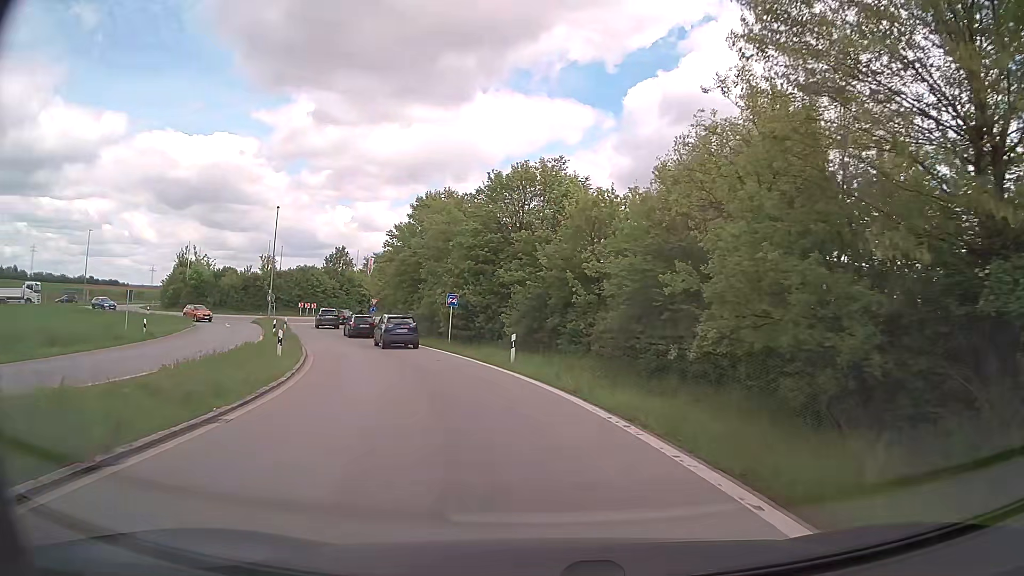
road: trunk_link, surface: asphalt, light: Day
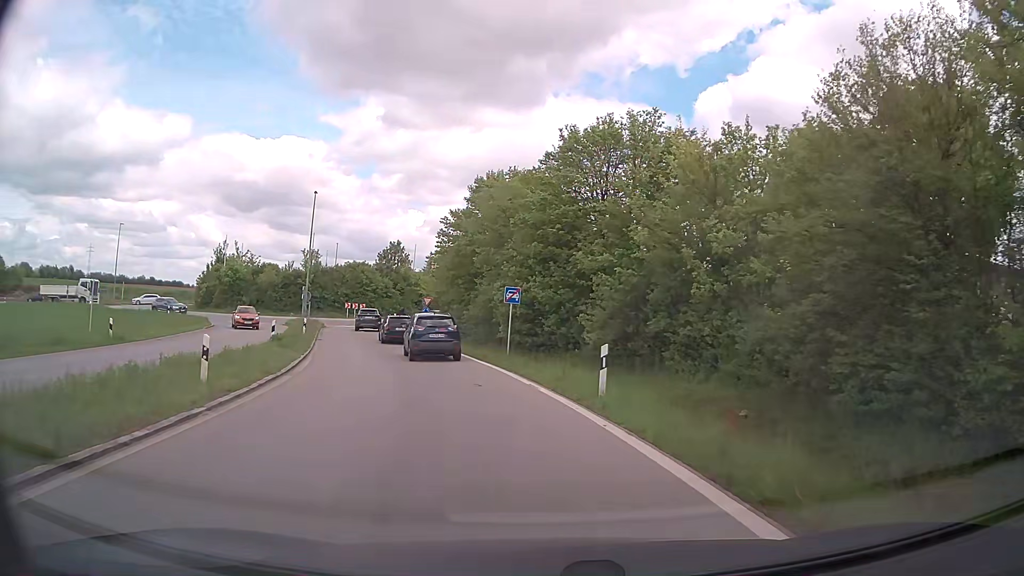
(-0.4, +8.9) m; -6°
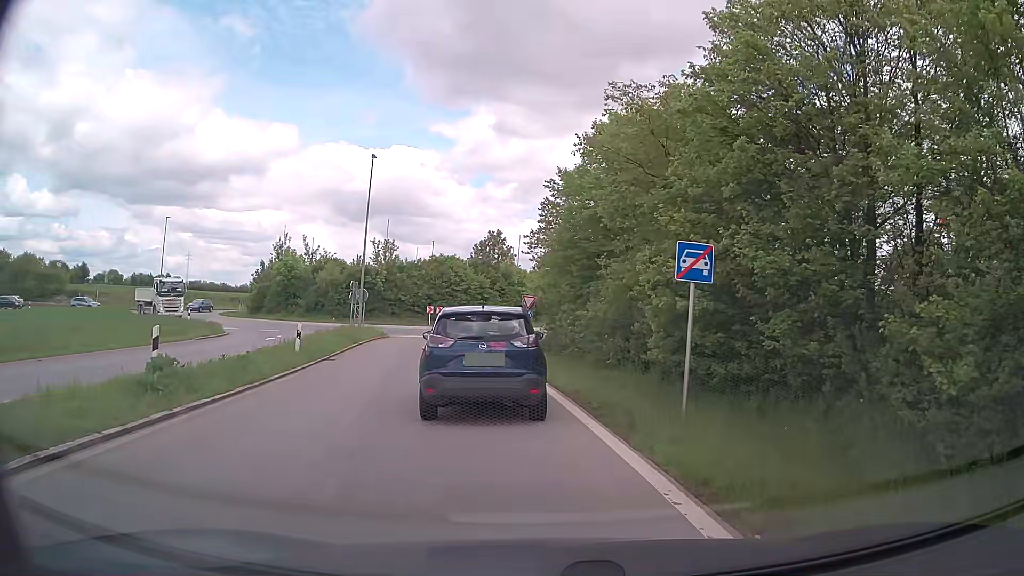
(-1.2, +14.6) m; -9°
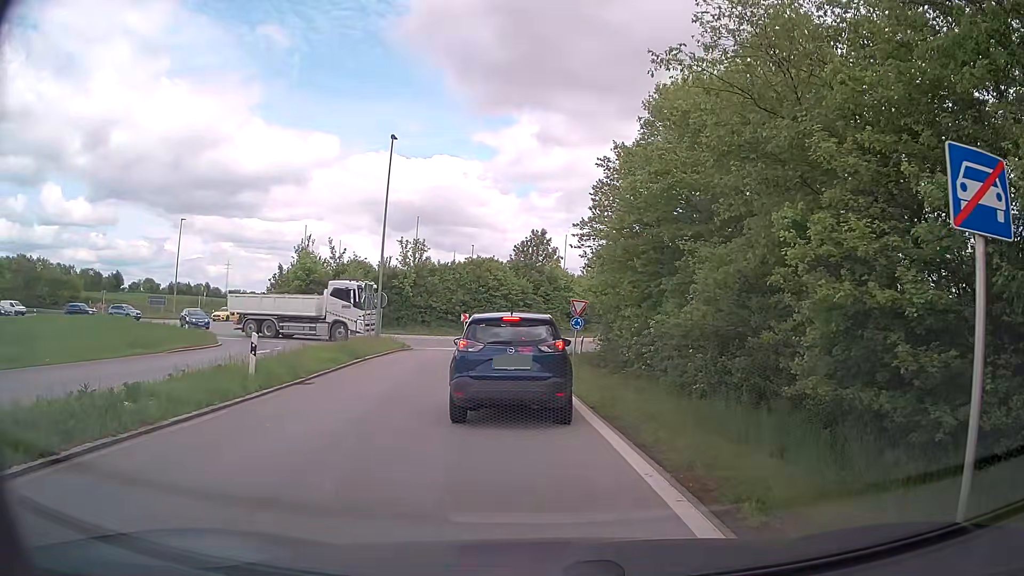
(-0.3, +6.3) m; -4°
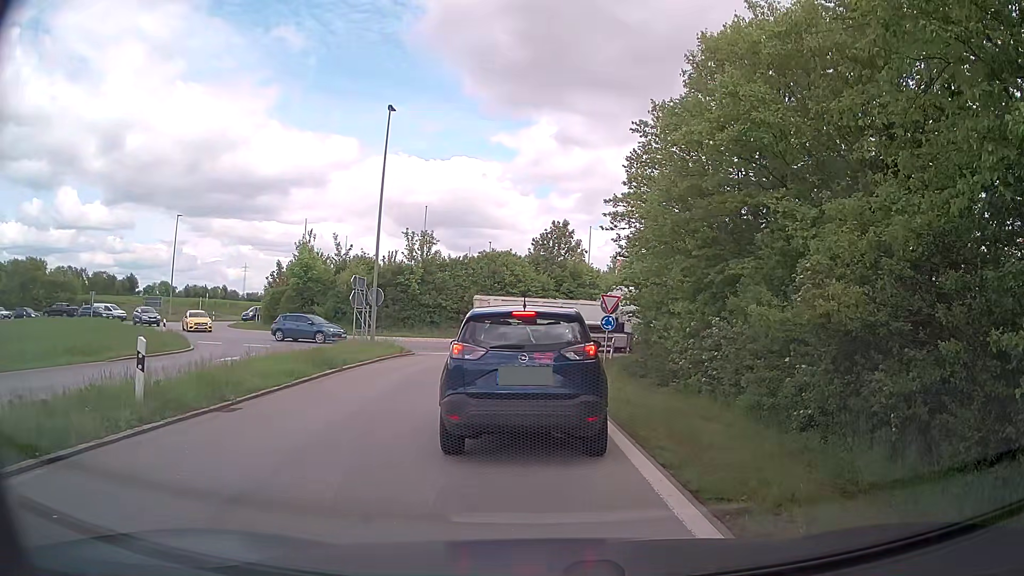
(-0.1, +5.0) m; -1°
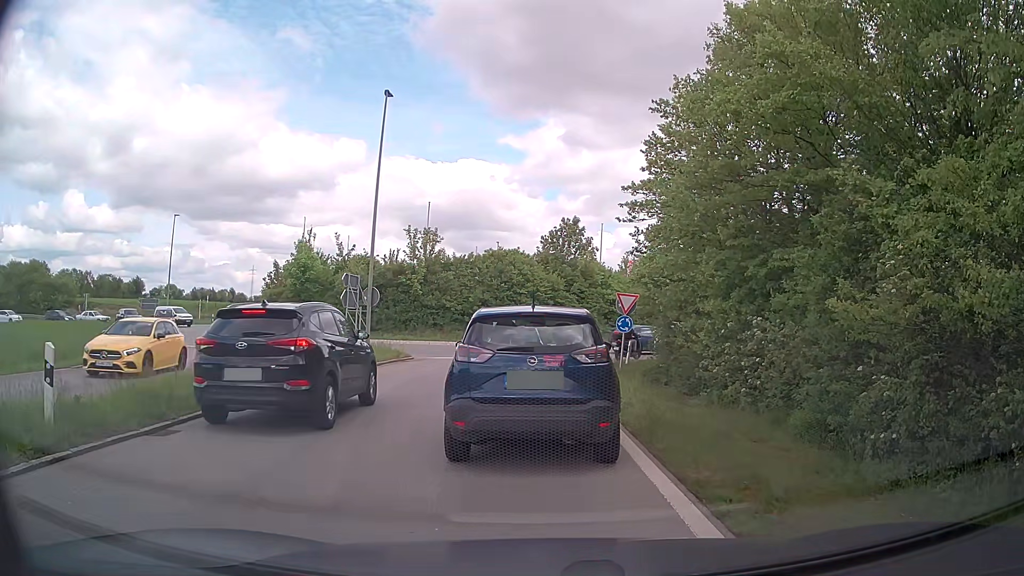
(0.0, +2.3) m; 0°
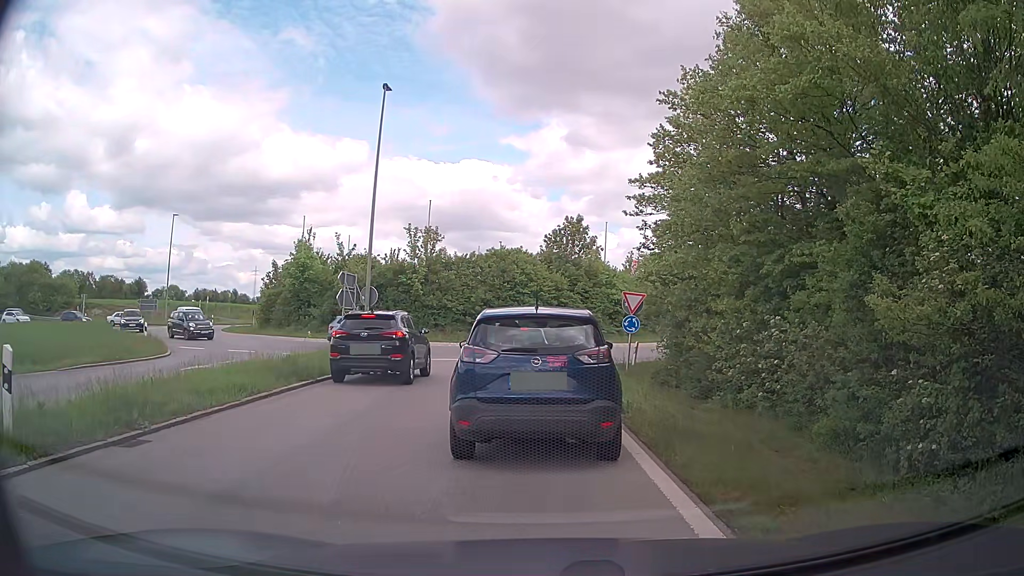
(0.0, +0.8) m; 0°
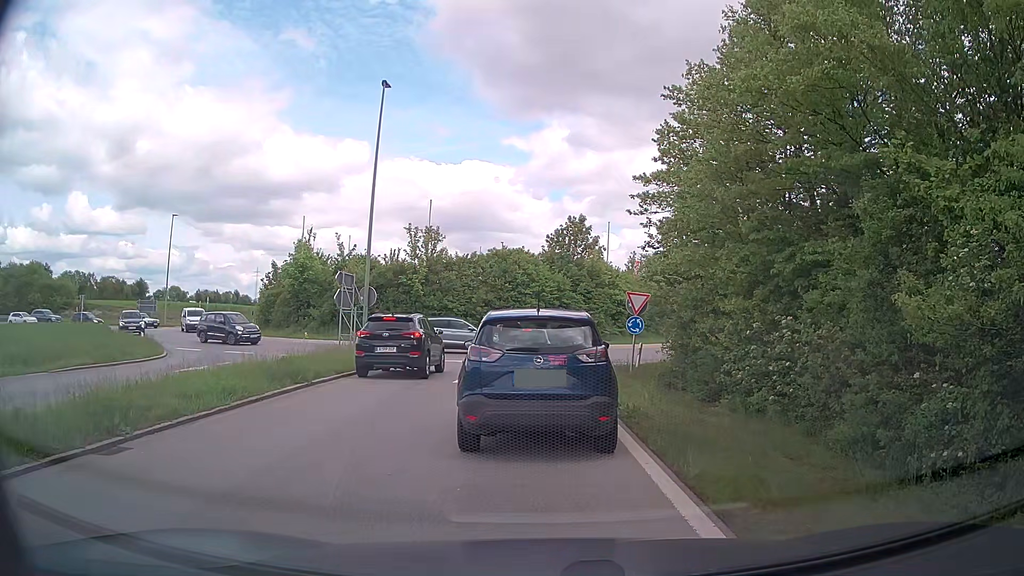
(0.0, +0.5) m; 0°
